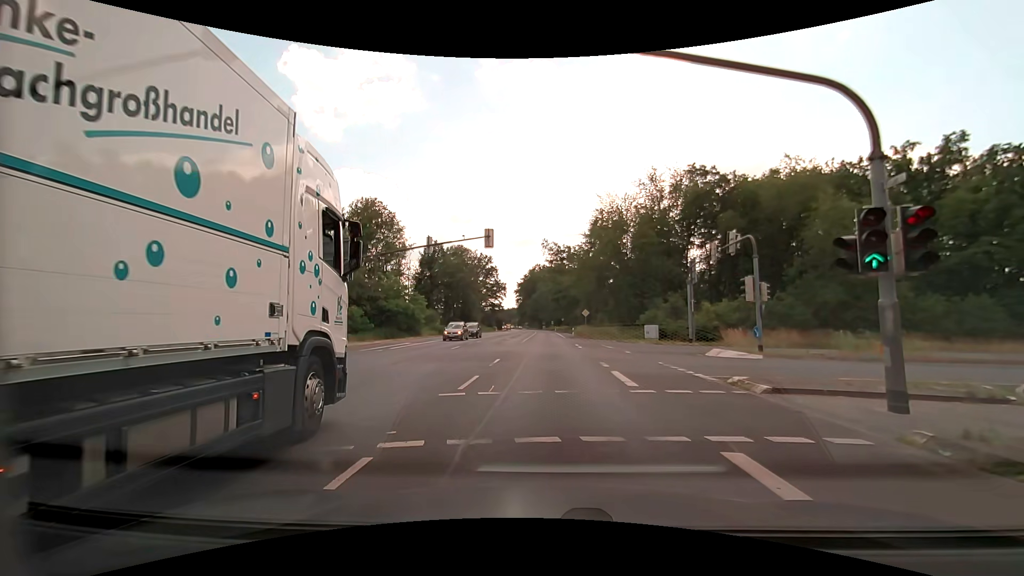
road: primary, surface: asphalt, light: Day
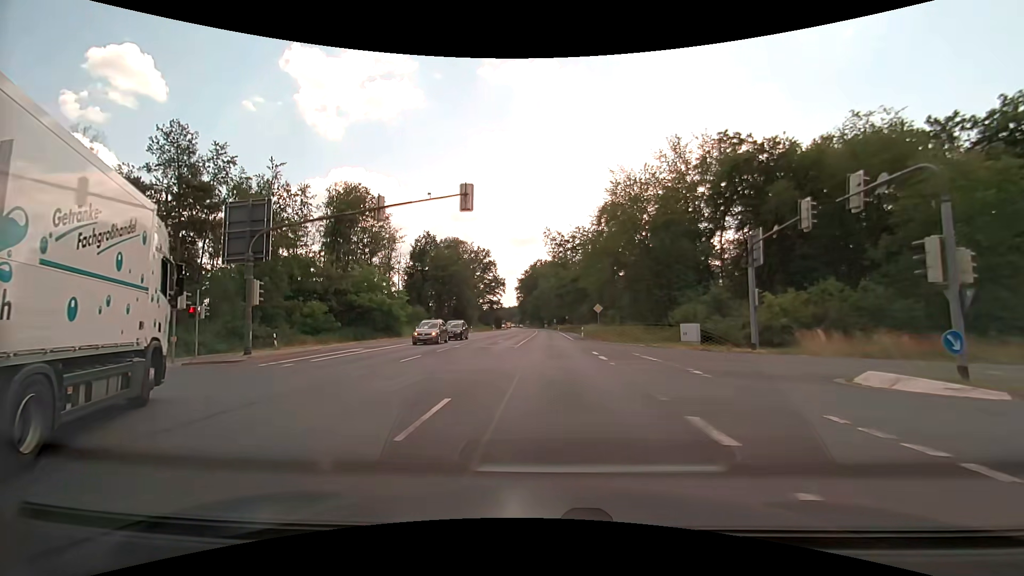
(-0.1, +11.0) m; -1°
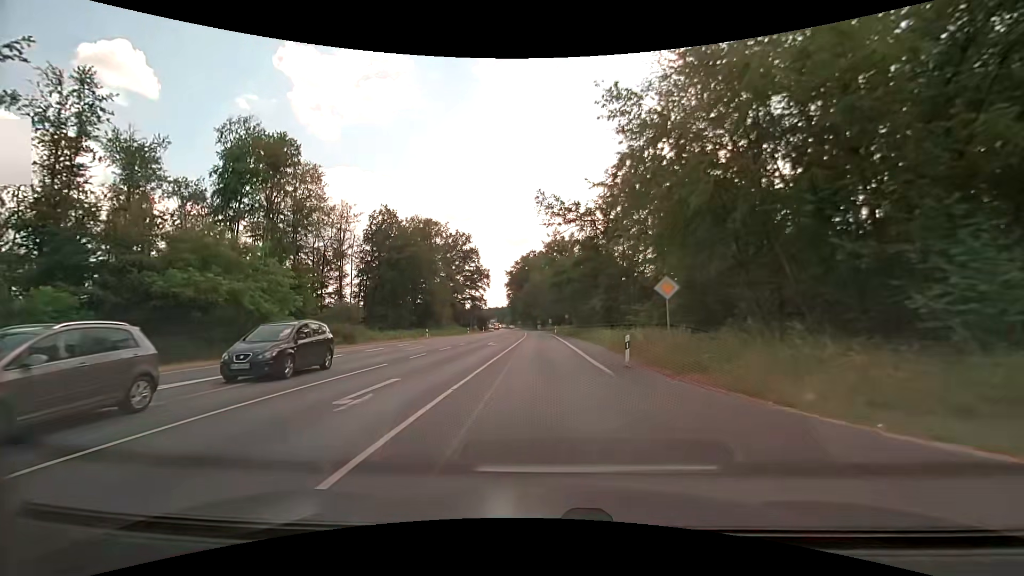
(+0.2, +26.8) m; +1°
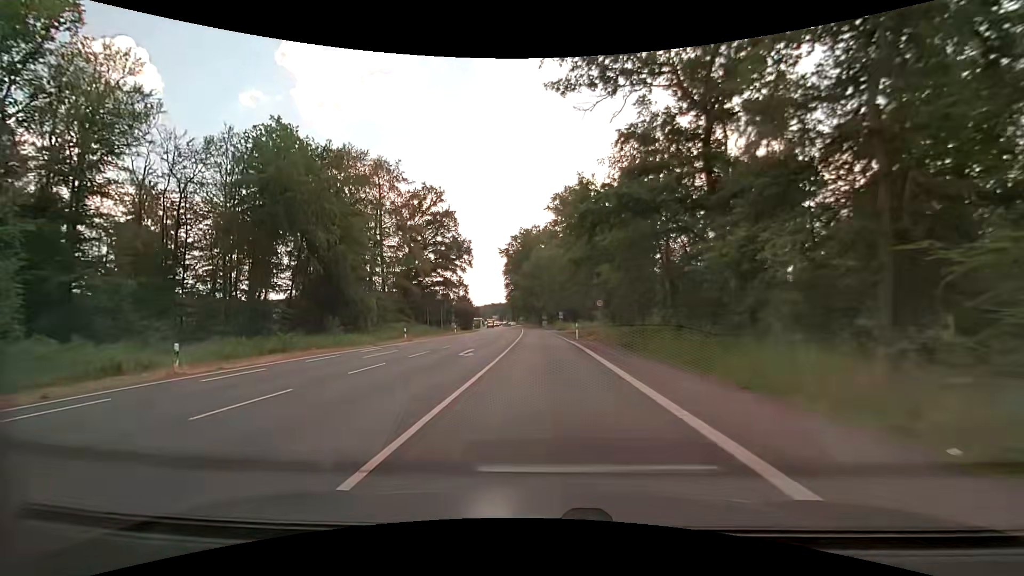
(-0.4, +38.1) m; -1°
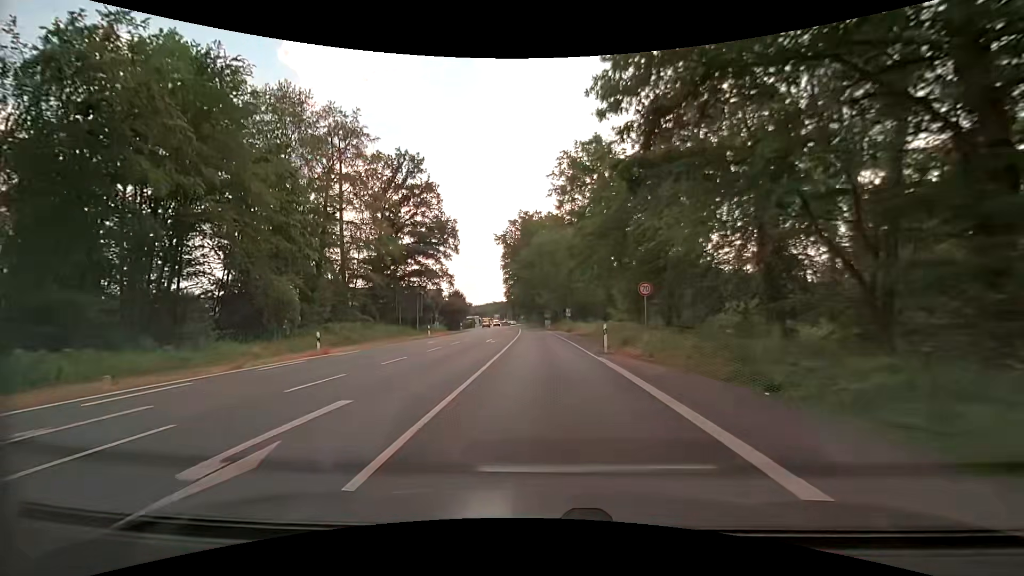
(0.0, +15.7) m; 0°
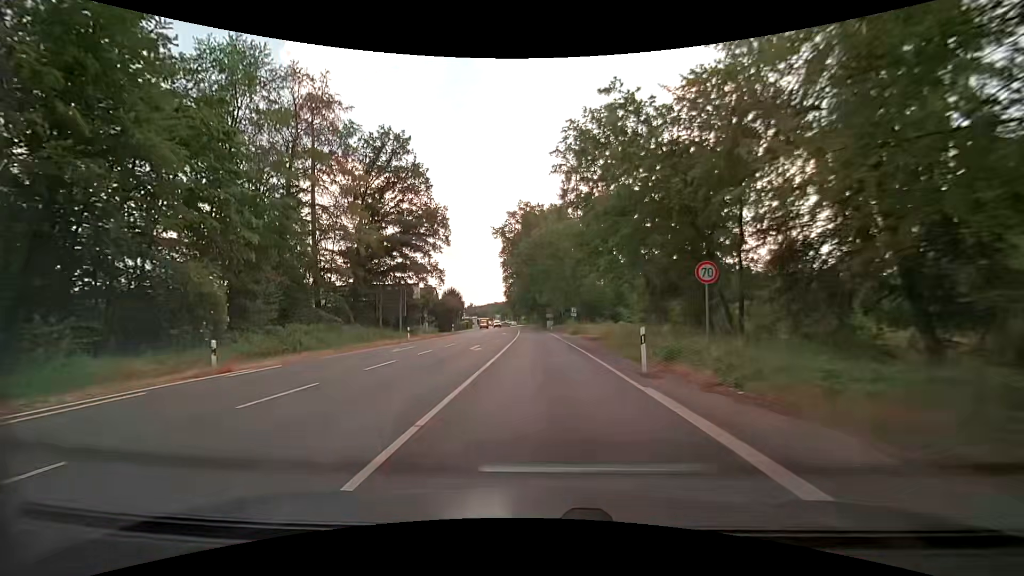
(0.0, +7.7) m; 0°
